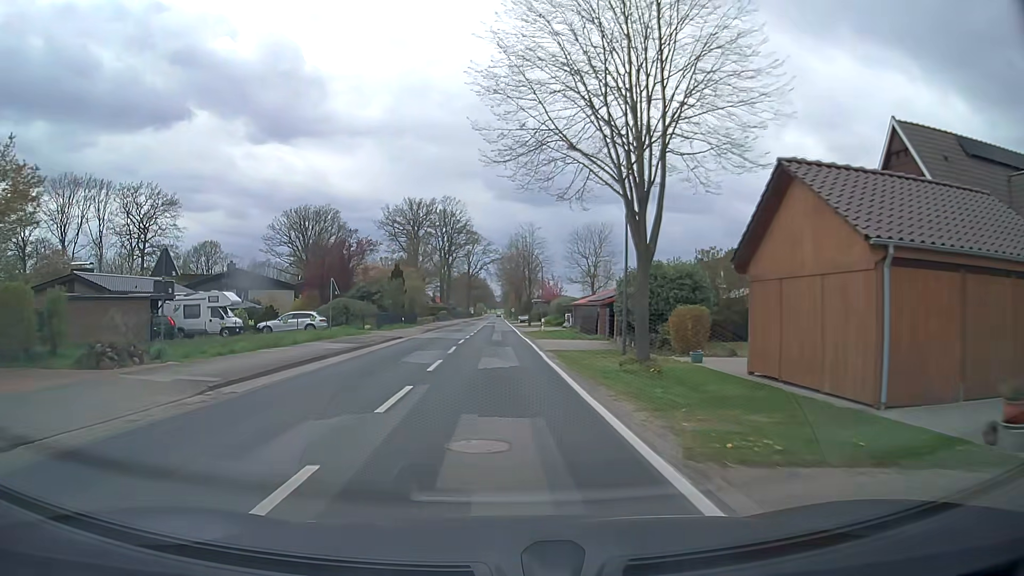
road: secondary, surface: asphalt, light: Day
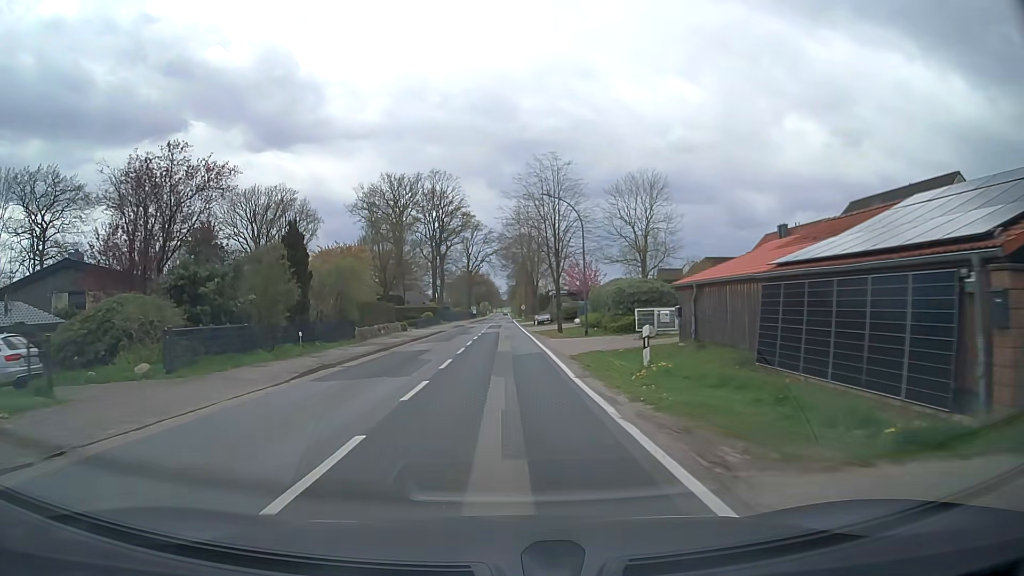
(-0.2, +29.7) m; -1°
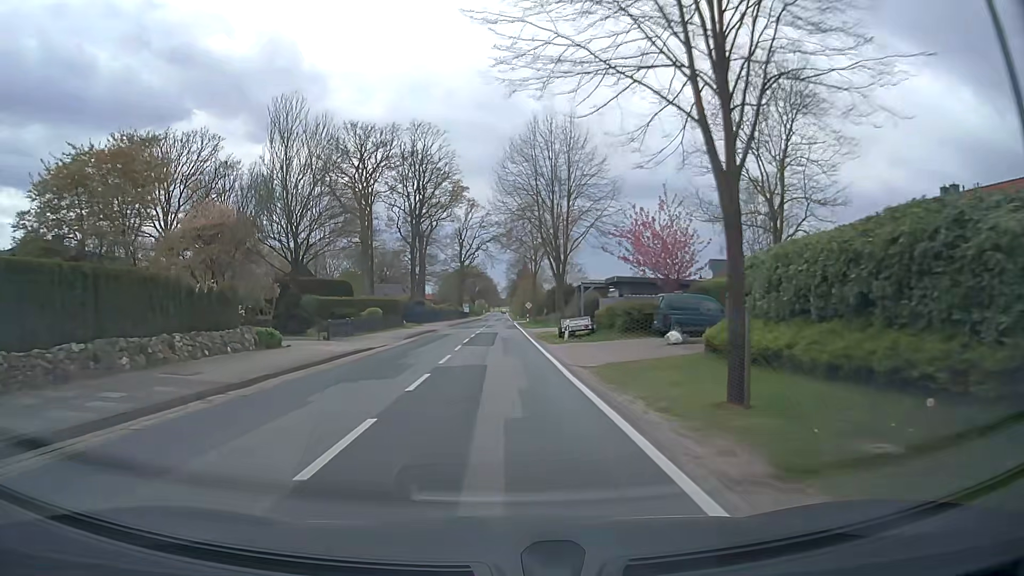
(0.0, +30.4) m; 0°
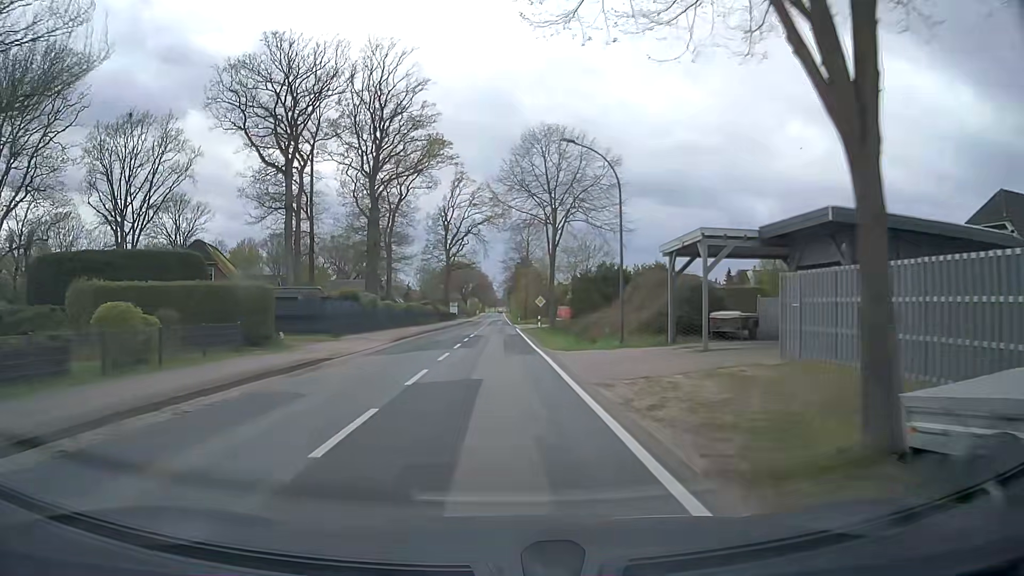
(+0.1, +30.5) m; +1°
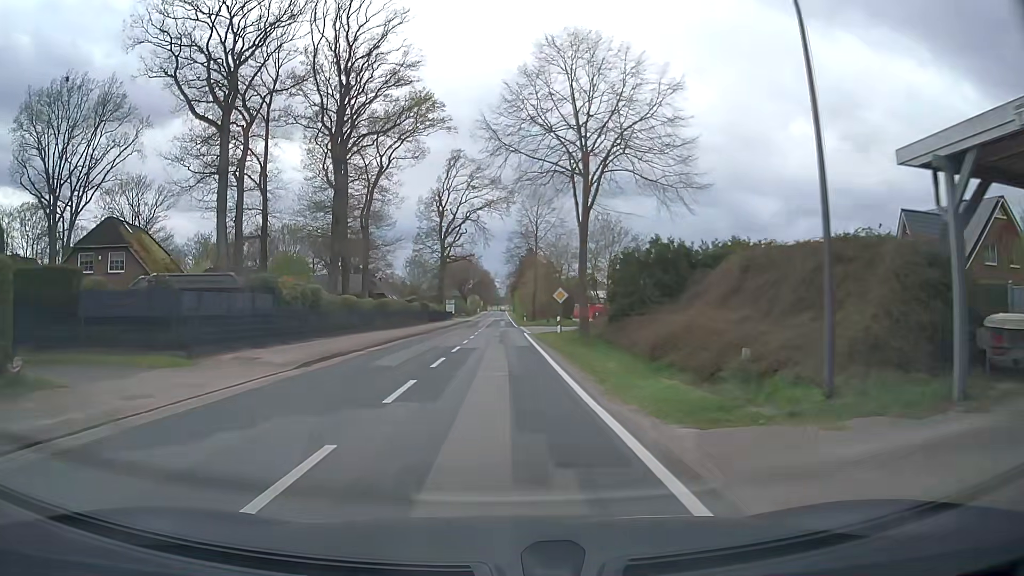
(-0.1, +15.1) m; 0°
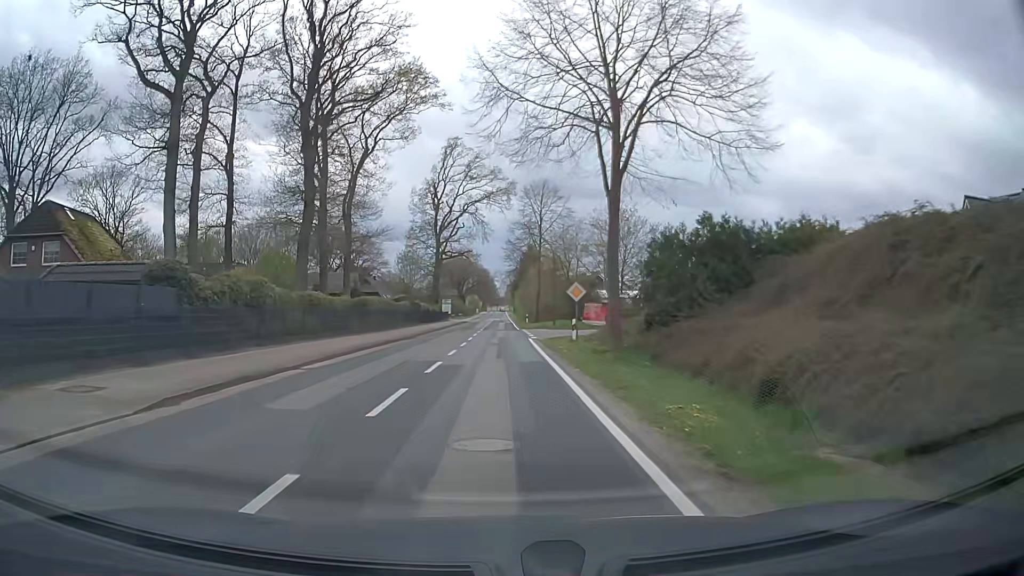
(0.0, +7.5) m; 0°
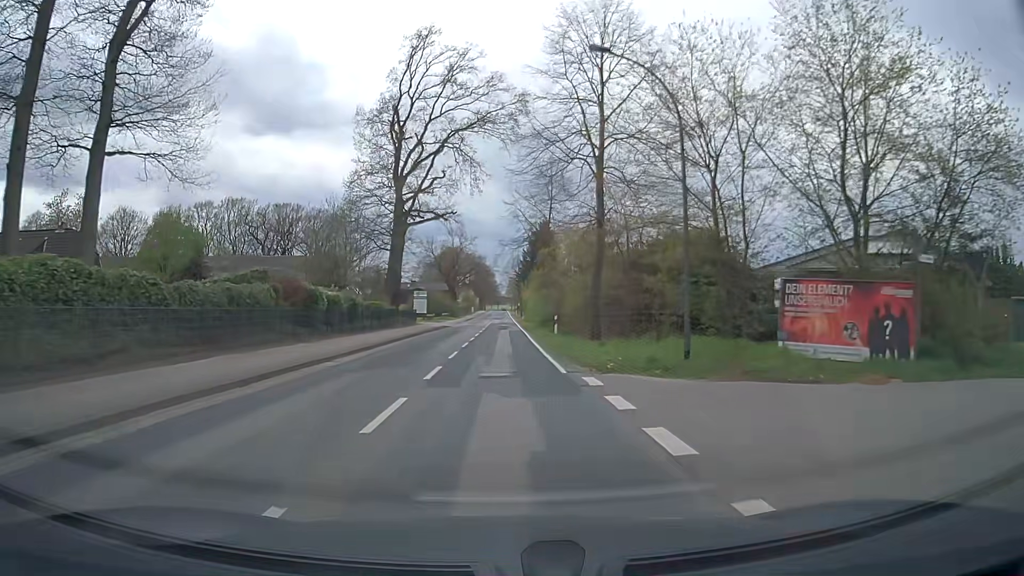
(-0.1, +37.6) m; -1°
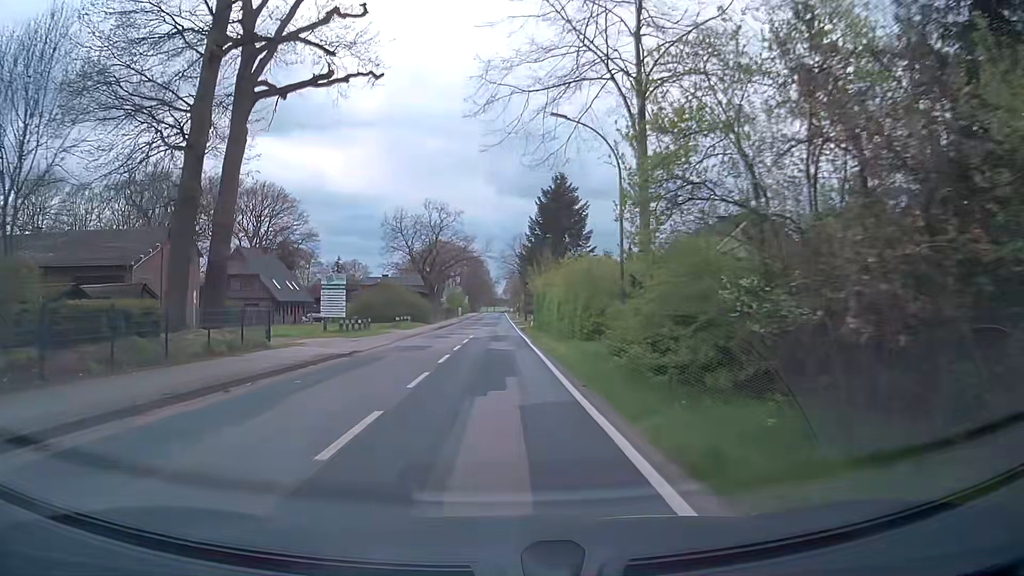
(+0.7, +37.3) m; +1°
(0, +10) (0, +20) (0, +30) (0, +40) (0, +50) (0, +60) (-1, +70) (-1, +80) (-1, +90) (-1, +100) m
